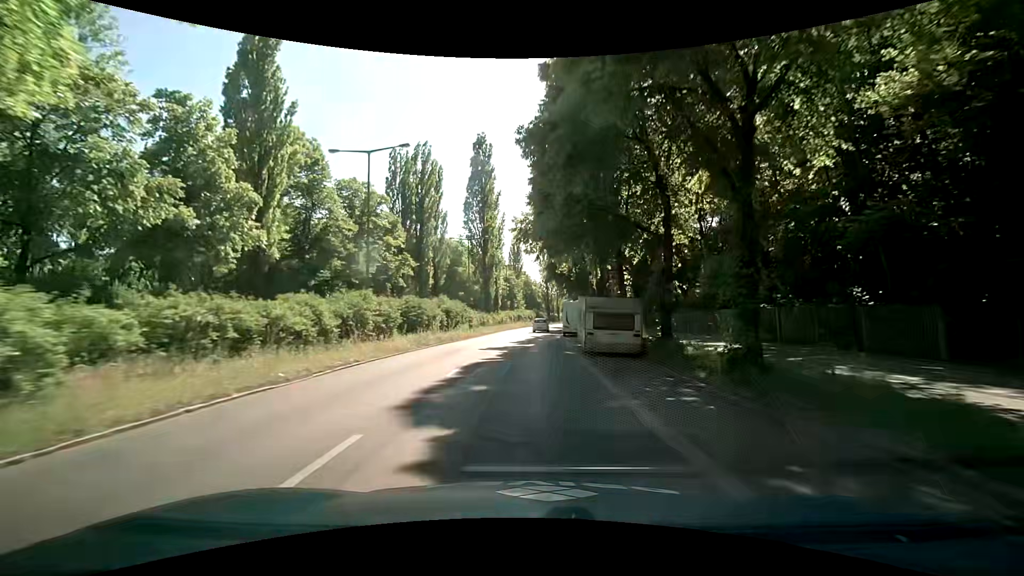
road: secondary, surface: asphalt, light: Day
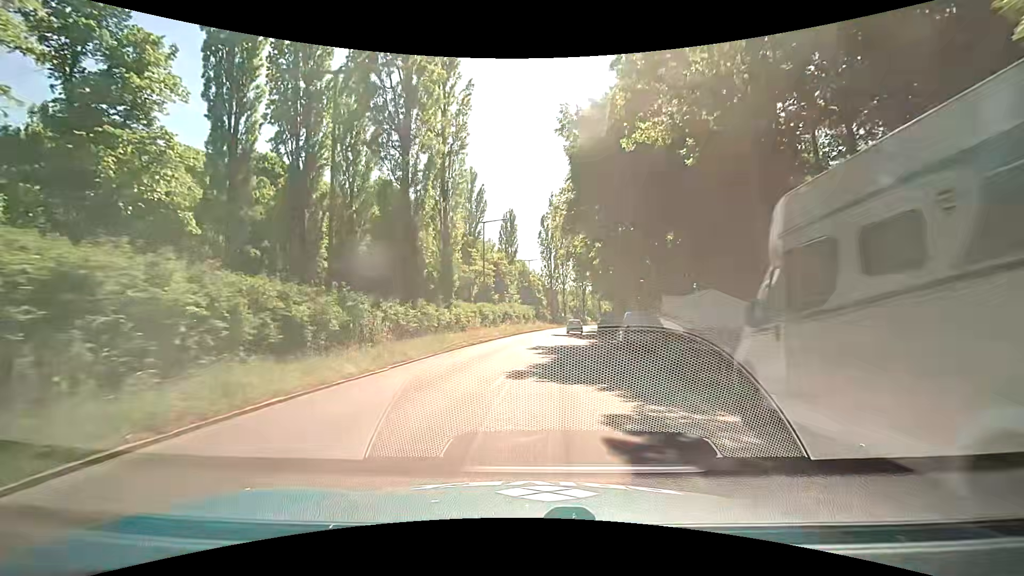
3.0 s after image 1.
(0.0, +38.5) m; +1°
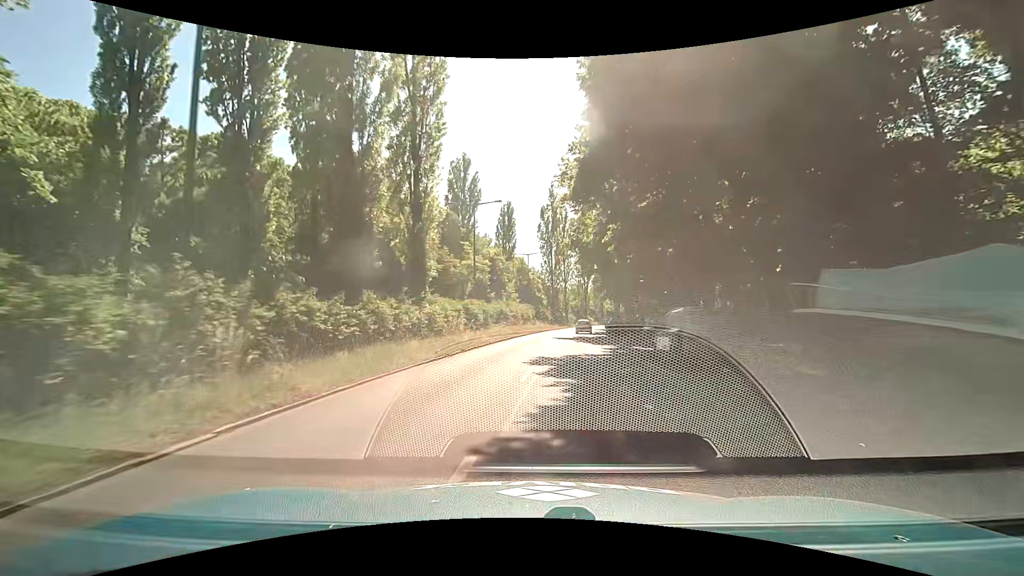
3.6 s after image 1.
(0.0, +7.4) m; 0°
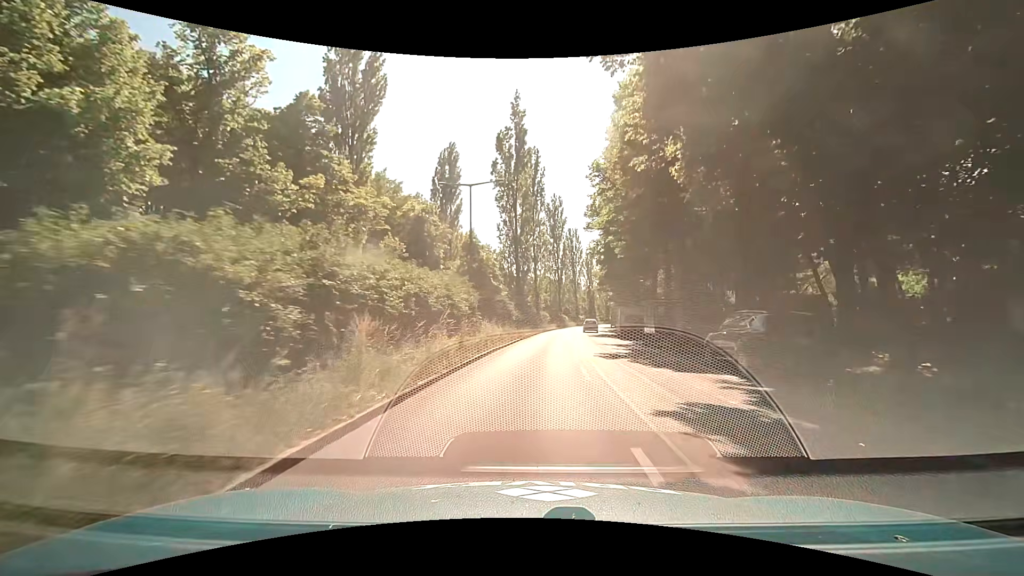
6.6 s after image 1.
(+0.6, +35.6) m; +4°
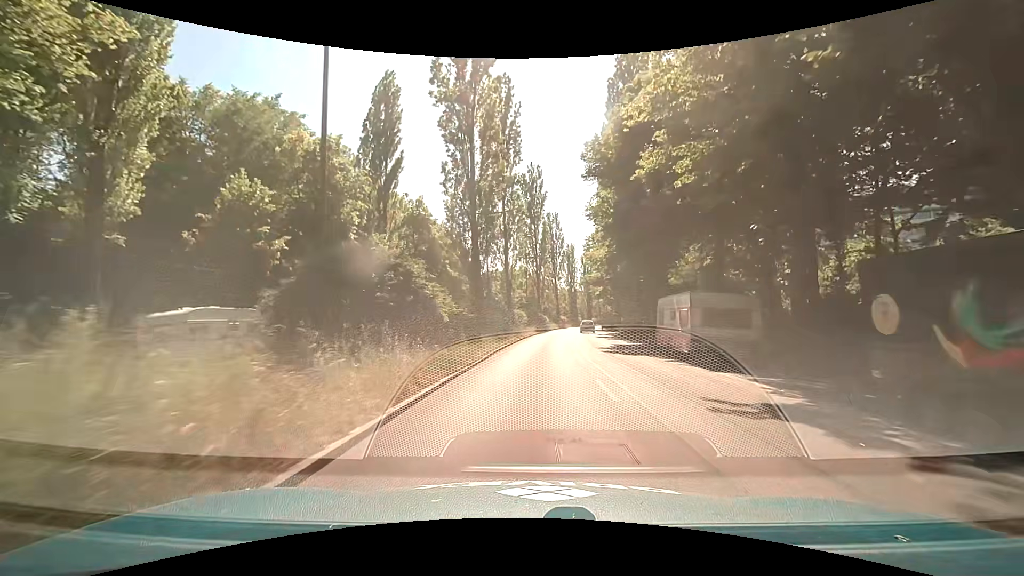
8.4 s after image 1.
(+0.5, +21.0) m; +2°
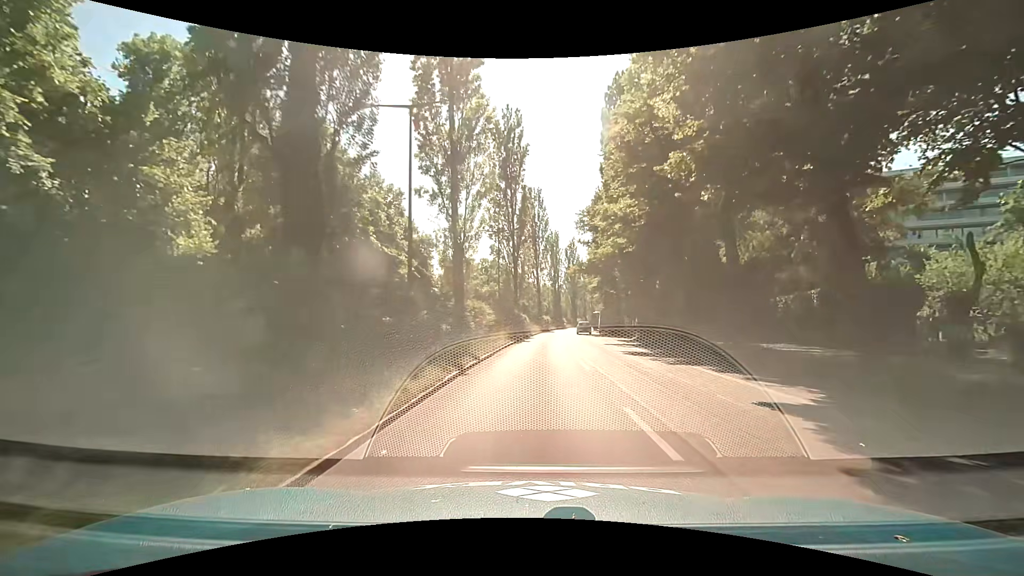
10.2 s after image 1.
(+0.8, +21.6) m; +3°
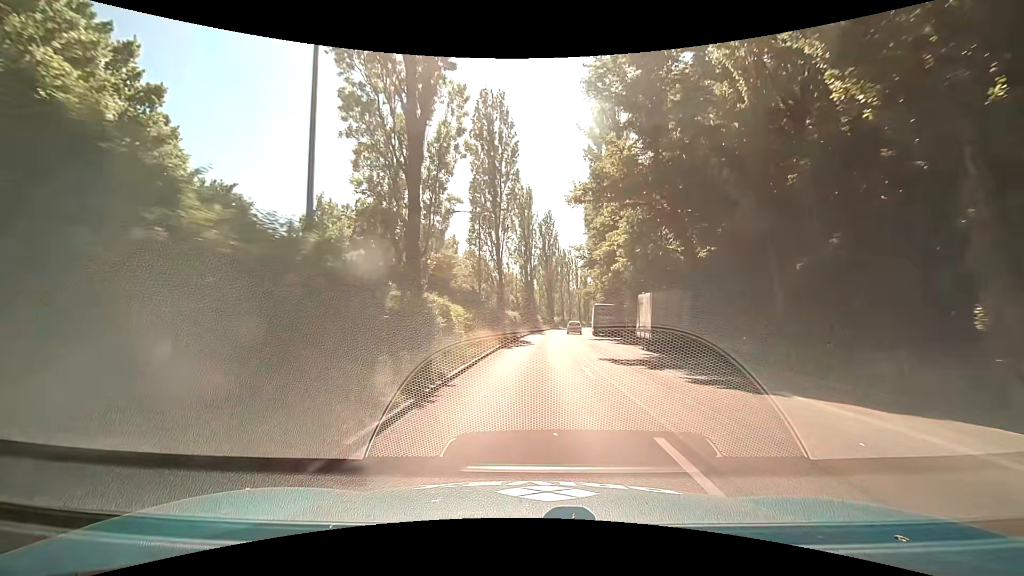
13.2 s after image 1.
(+1.4, +38.4) m; +4°
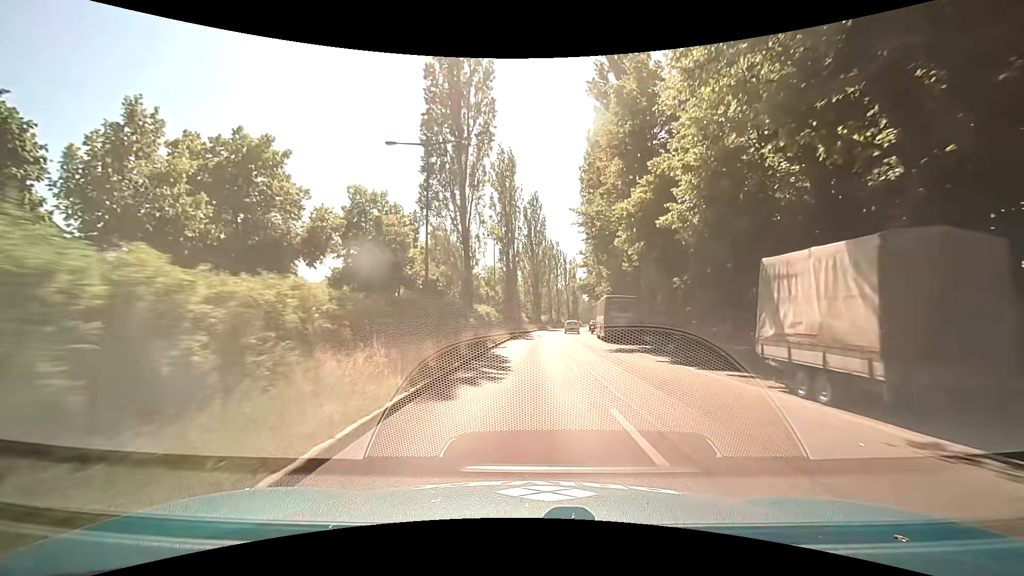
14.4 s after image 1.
(+0.2, +16.2) m; +2°
(0, +10) (0, +20) (0, +30) (+1, +40) (+1, +50) (+2, +60) (+3, +70) (+4, +80) (+5, +90) (+7, +100) m
